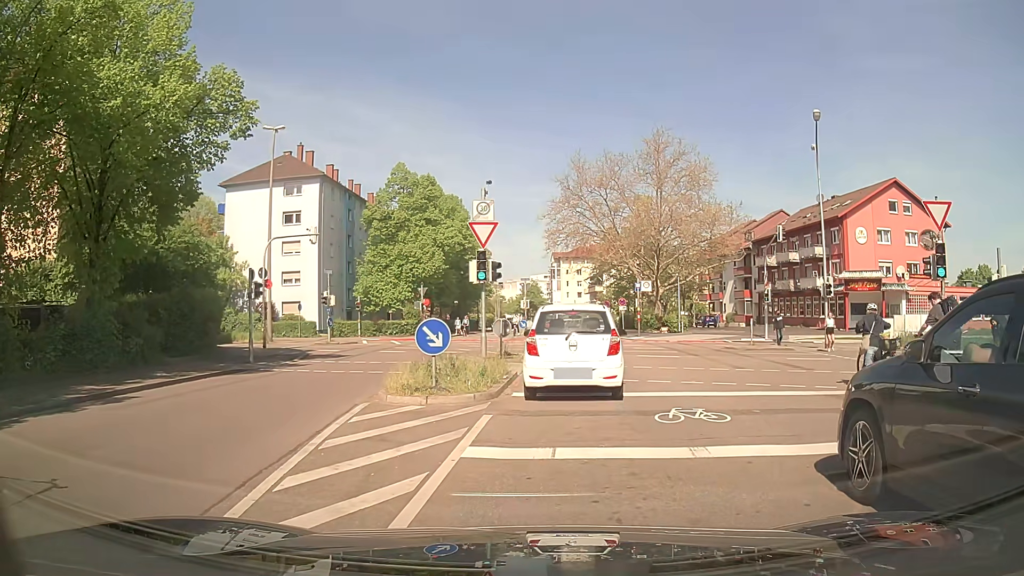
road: residential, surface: asphalt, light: Day
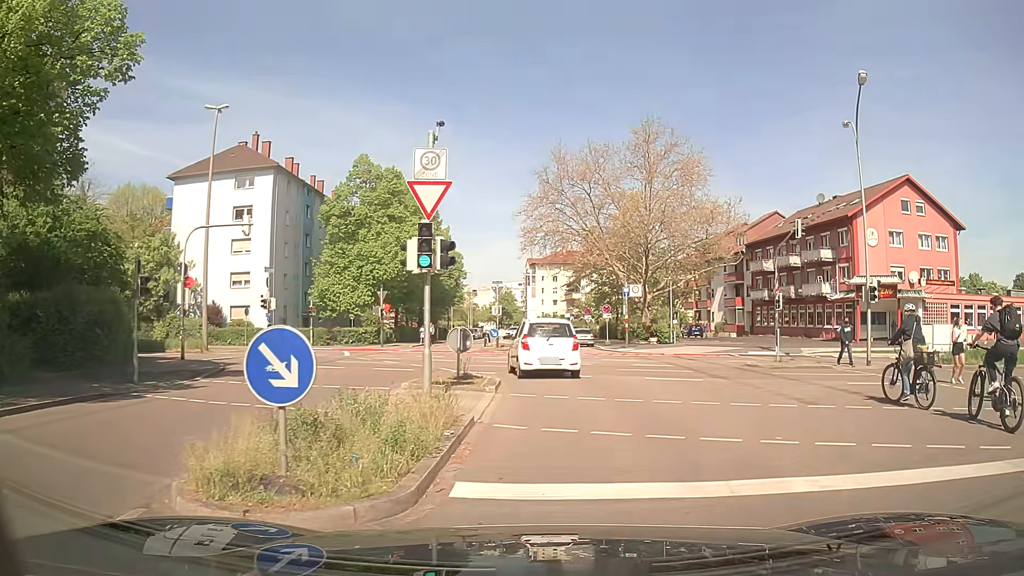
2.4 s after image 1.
(+0.1, +6.5) m; +2°
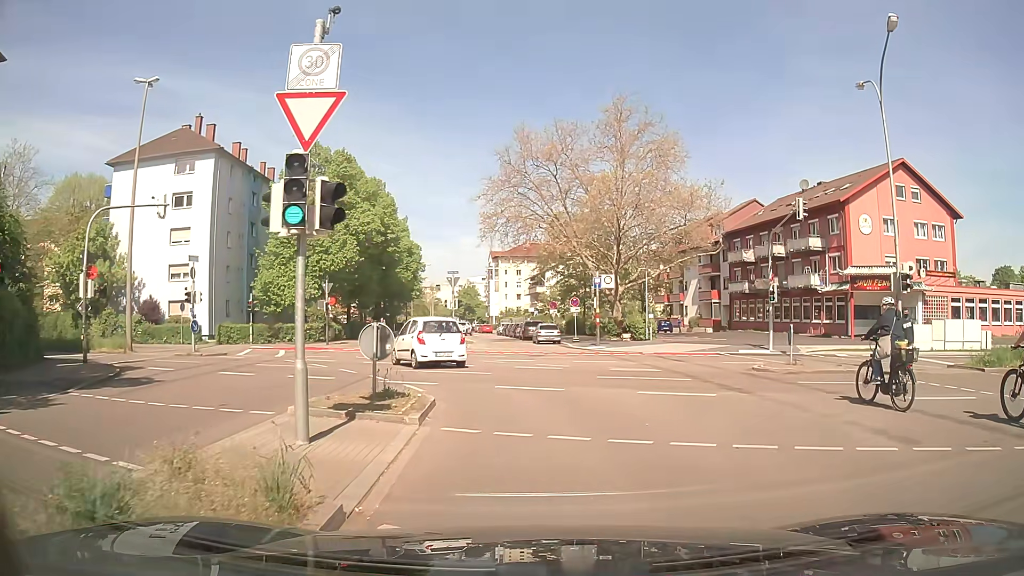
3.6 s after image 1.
(+0.2, +4.9) m; +4°
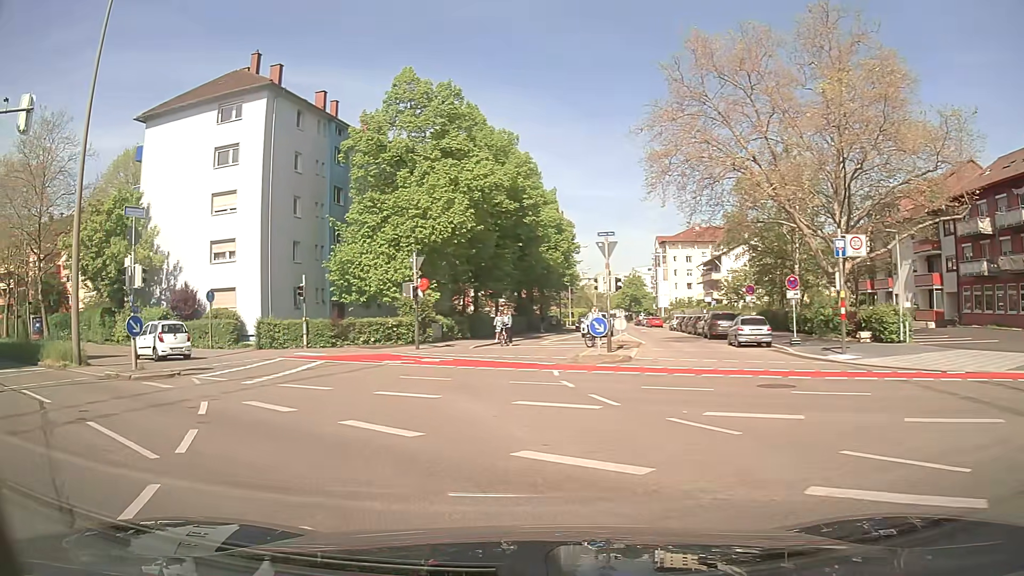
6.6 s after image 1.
(-1.1, +15.9) m; -15°
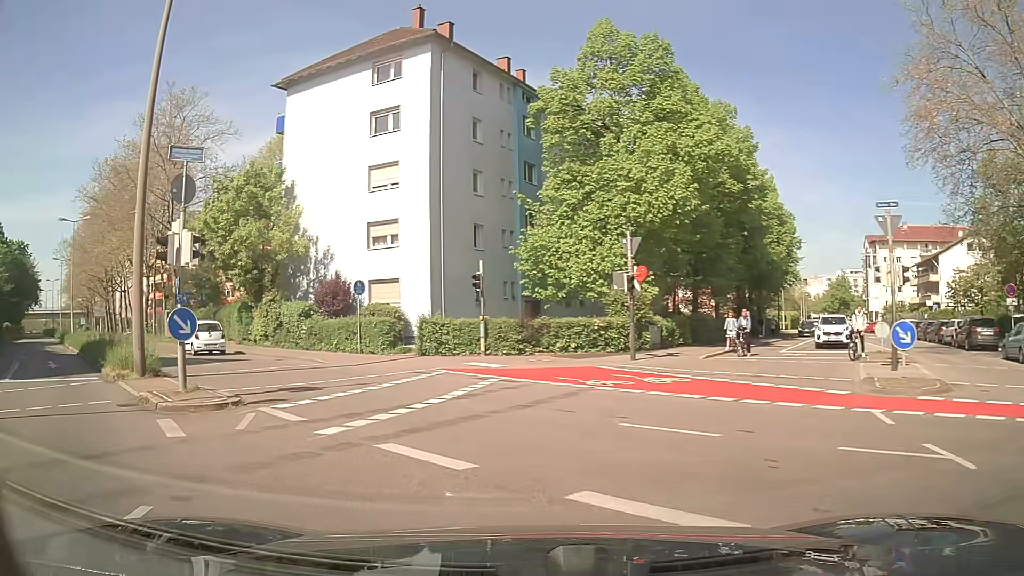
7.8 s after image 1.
(-1.2, +7.4) m; -17°
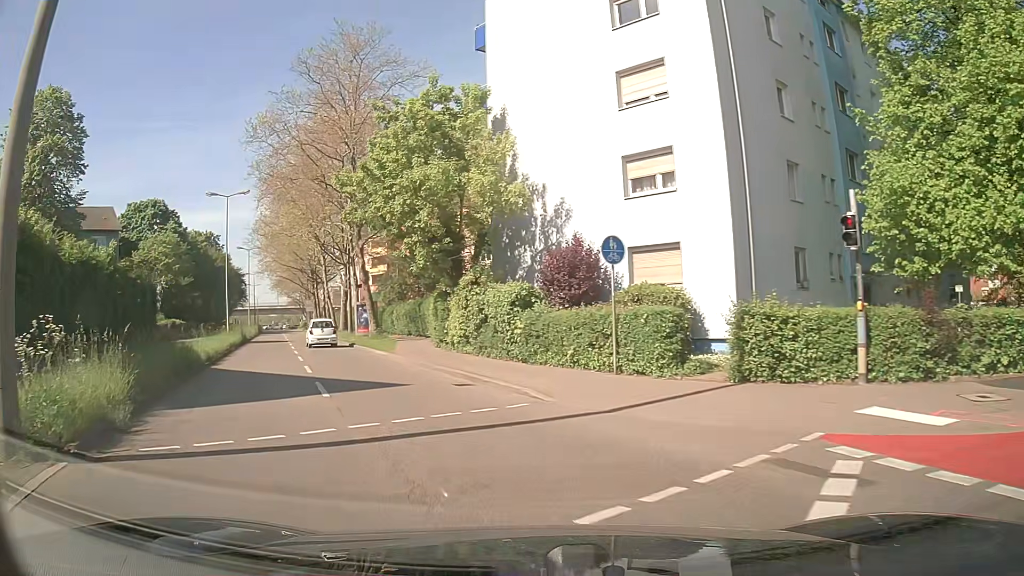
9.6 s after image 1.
(-2.4, +12.2) m; -21°
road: secondary
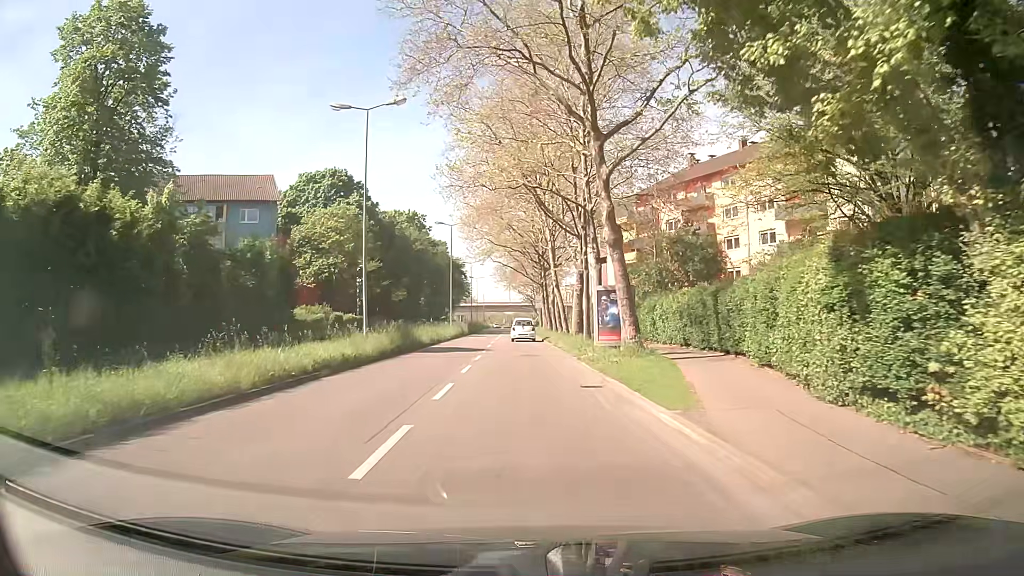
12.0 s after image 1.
(-4.1, +18.4) m; -20°
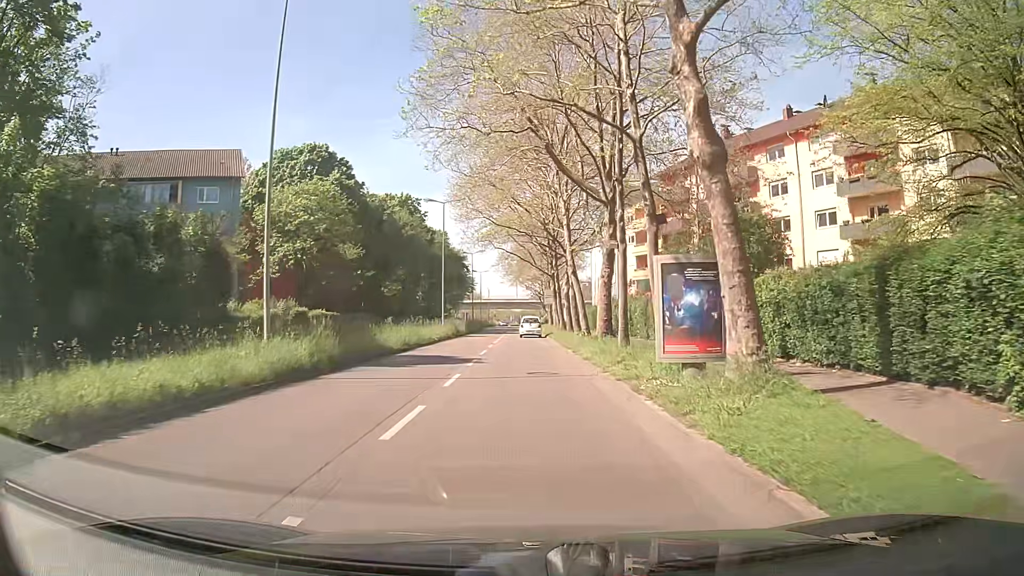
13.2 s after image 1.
(-0.1, +10.3) m; -1°
(0, +10) (0, +20) (0, +30) (-1, +40) (-1, +50) (-1, +60) (-1, +70) (-1, +80) (-1, +90) (-1, +100) m
